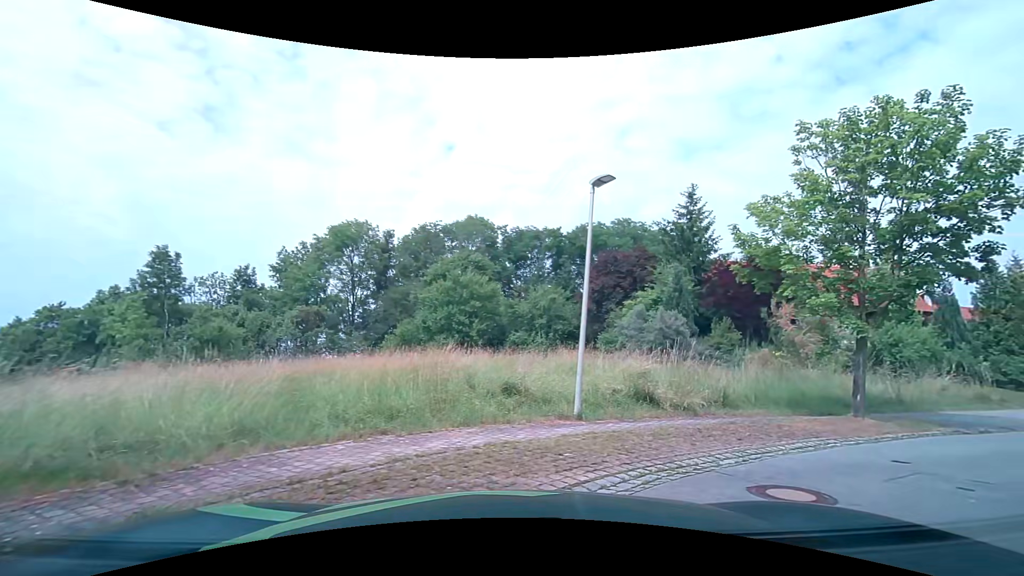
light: Day
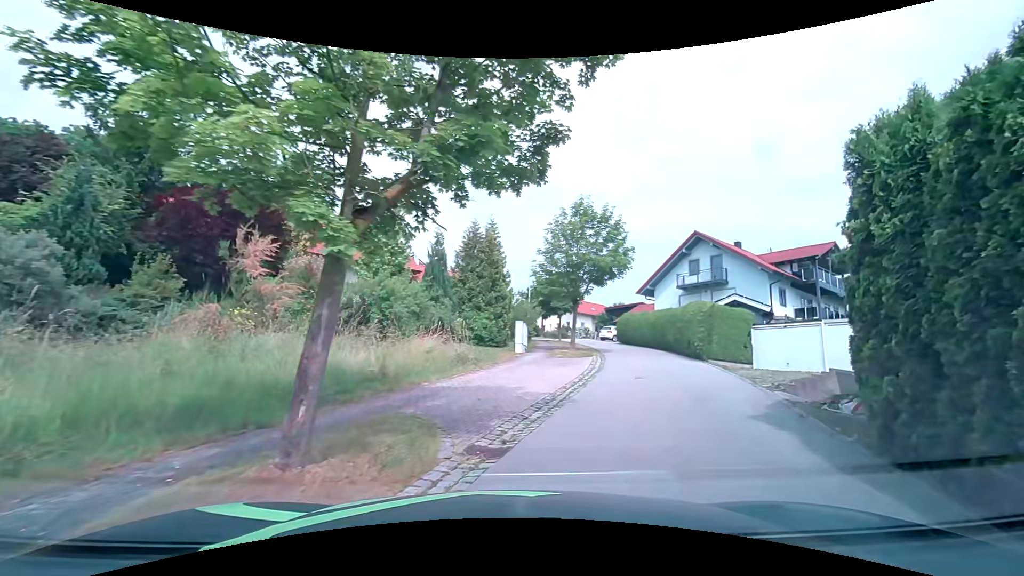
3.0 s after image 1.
(+4.6, +8.2) m; +56°
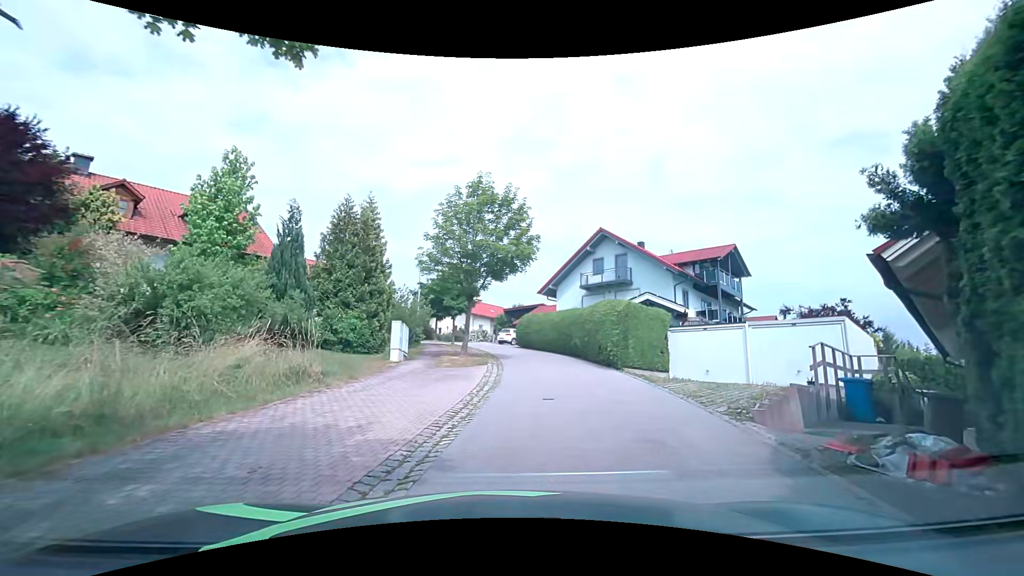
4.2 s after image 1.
(+0.5, +4.4) m; +11°
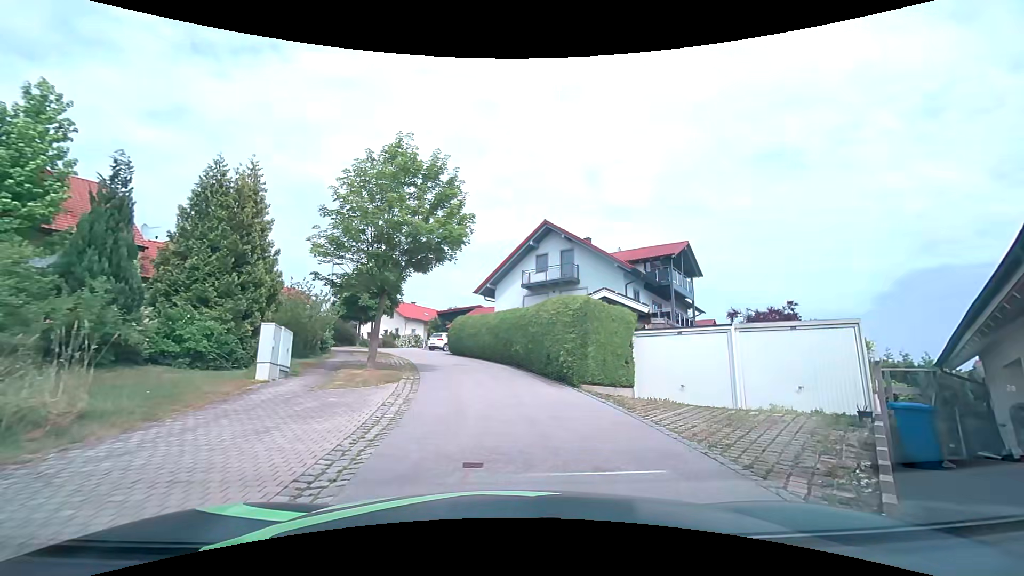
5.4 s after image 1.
(+0.3, +4.6) m; +8°
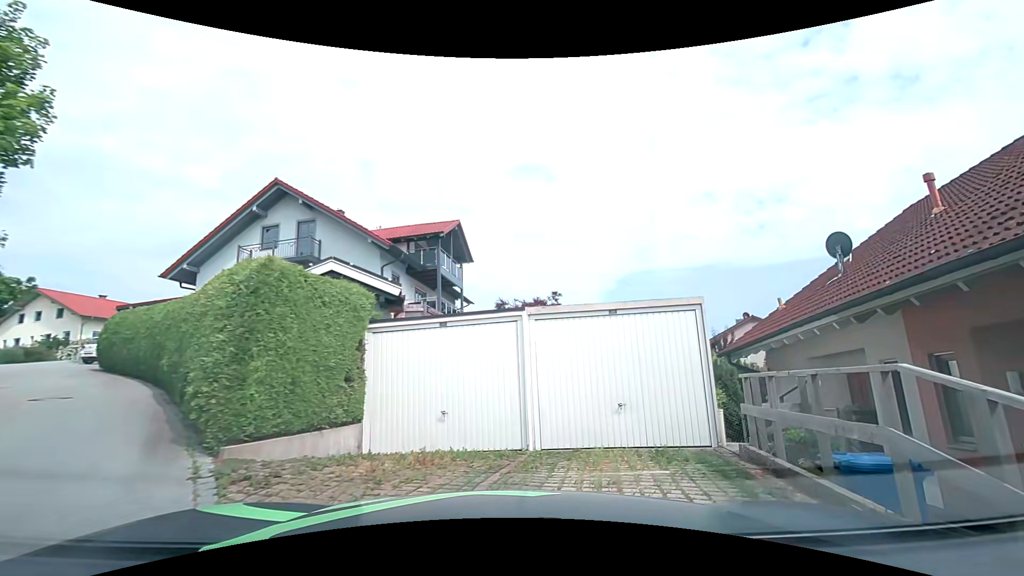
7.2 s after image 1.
(+1.3, +6.5) m; +24°
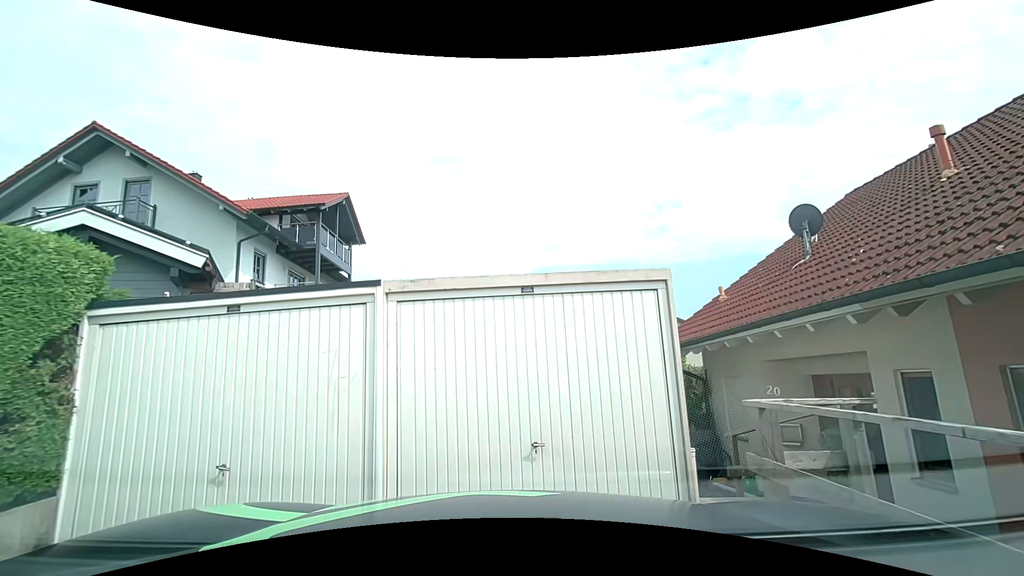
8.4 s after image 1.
(+0.4, +3.3) m; +11°
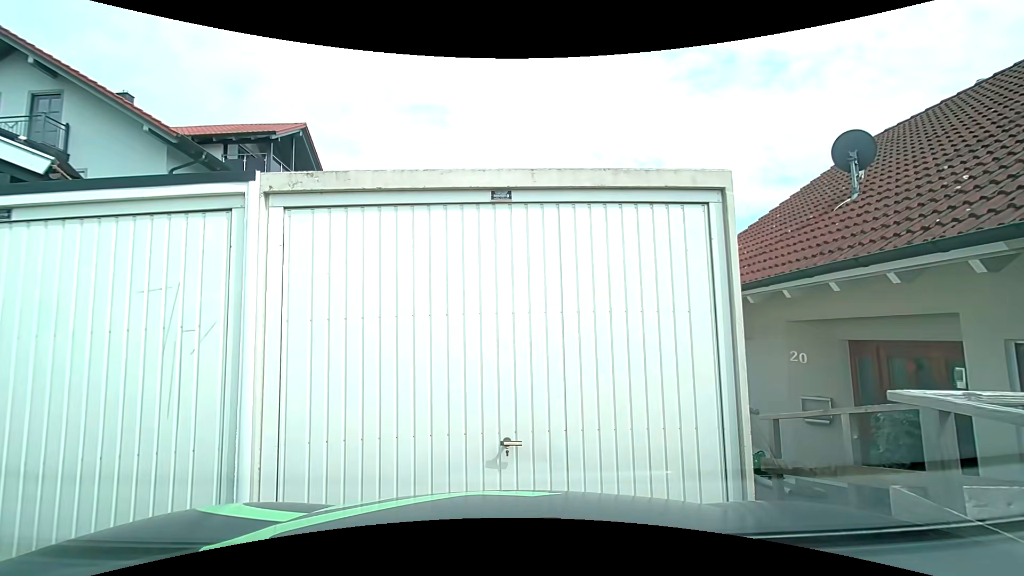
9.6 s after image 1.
(0.0, +1.7) m; +1°
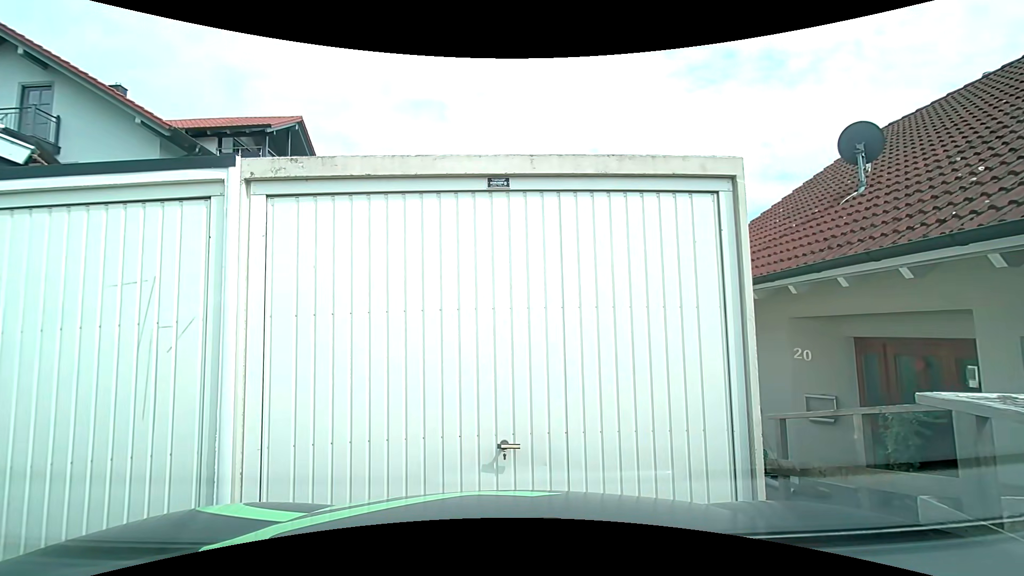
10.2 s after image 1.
(0.0, +0.2) m; 0°
